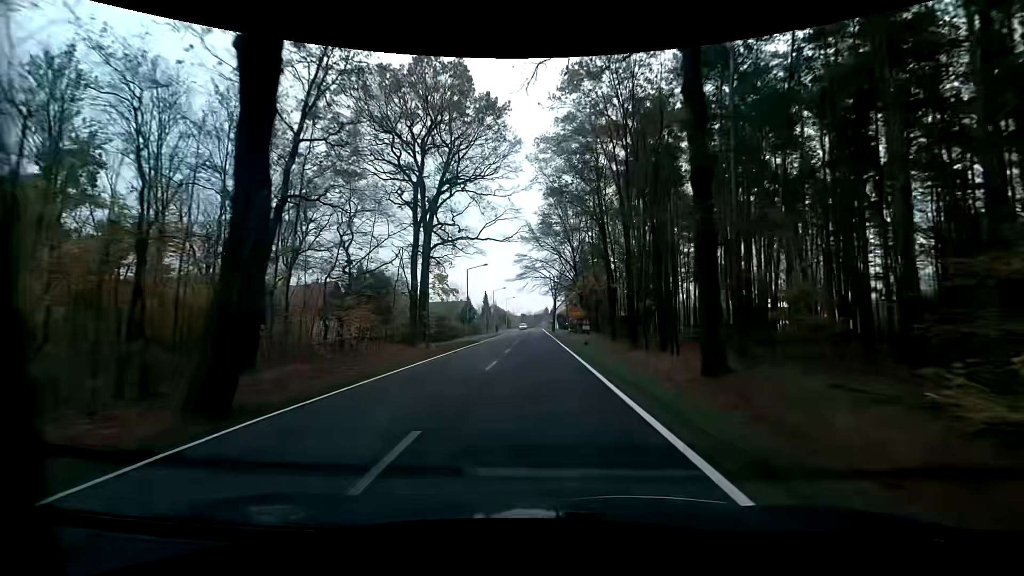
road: primary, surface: asphalt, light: Day
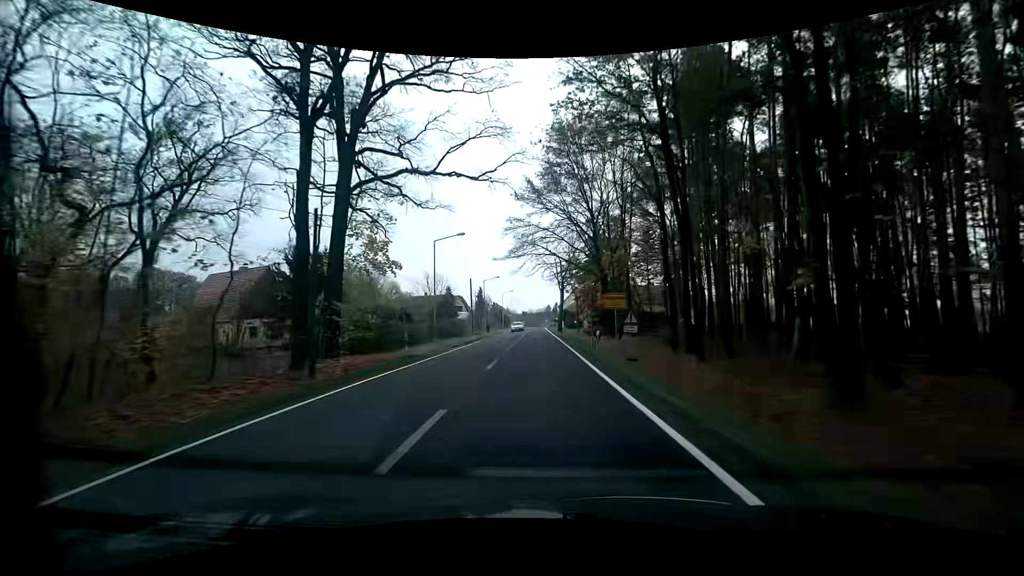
(+0.1, +18.5) m; 0°
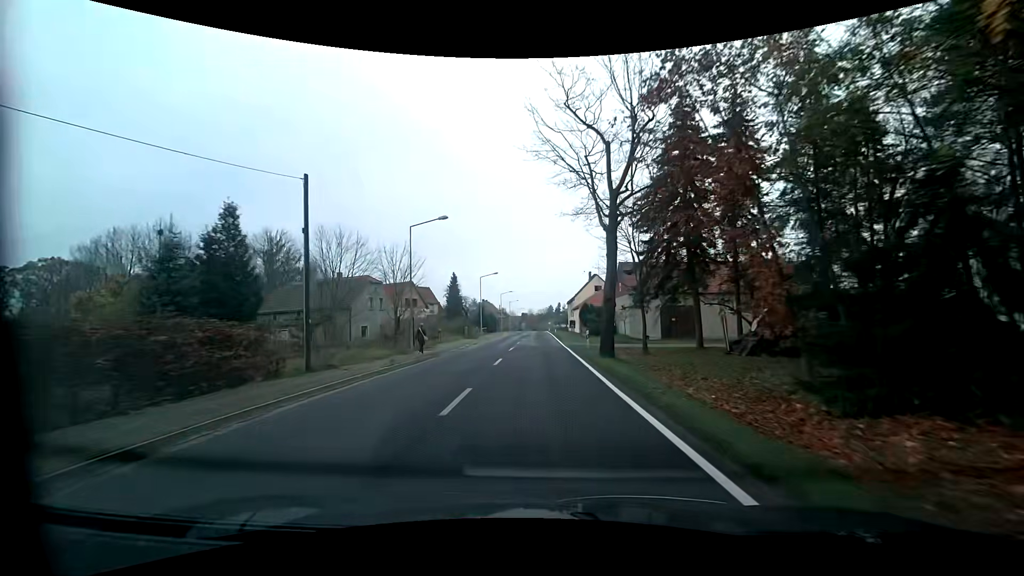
(-0.3, +42.0) m; -1°
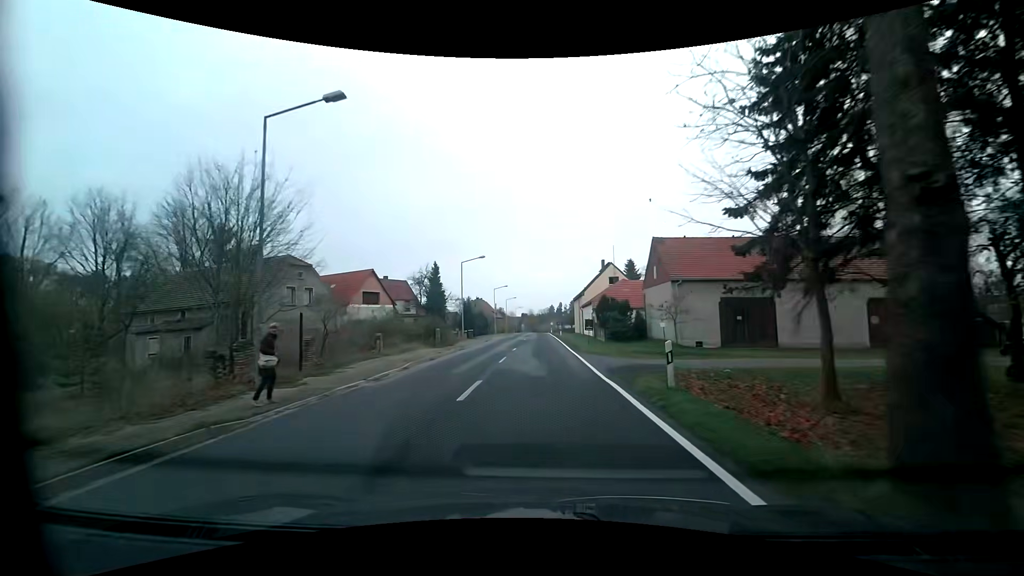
(+0.1, +16.6) m; 0°
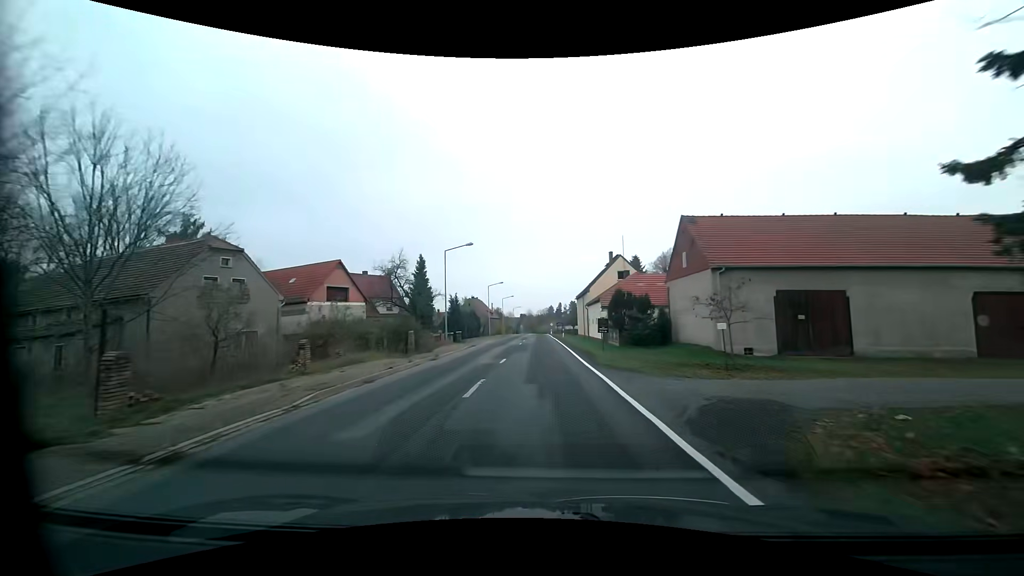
(0.0, +8.3) m; 0°
